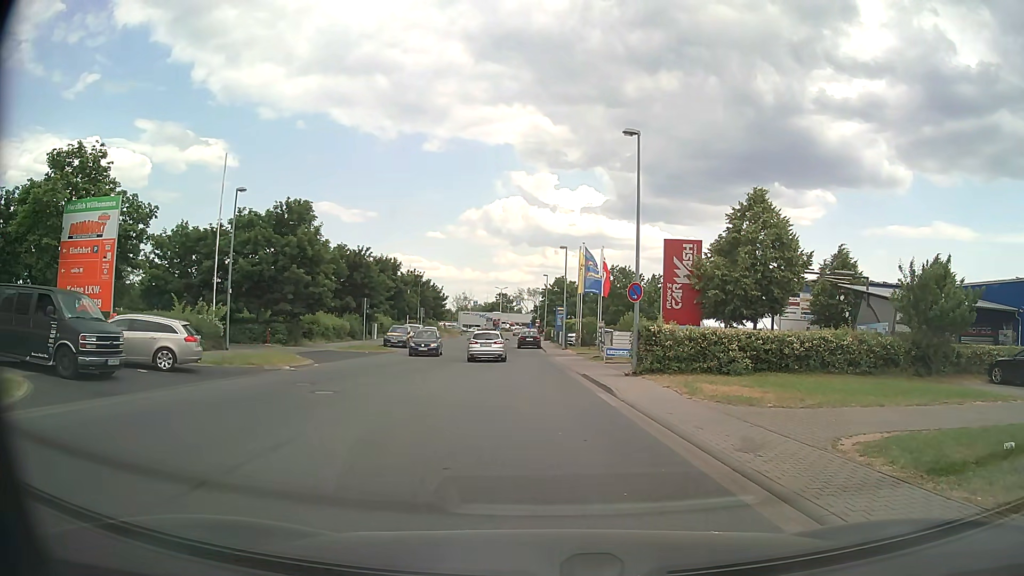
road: unclassified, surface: asphalt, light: Day
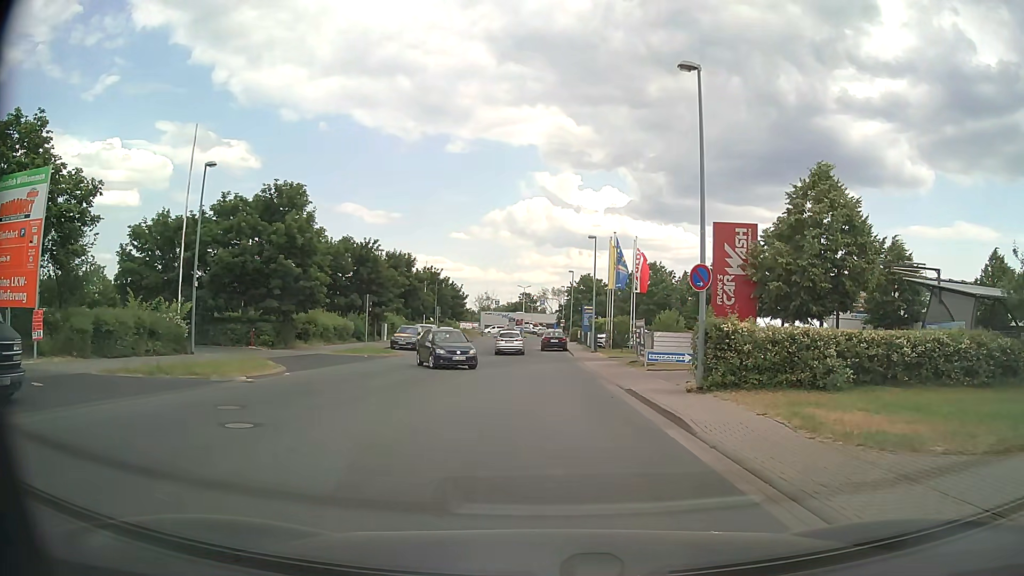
(-0.1, +6.0) m; -2°
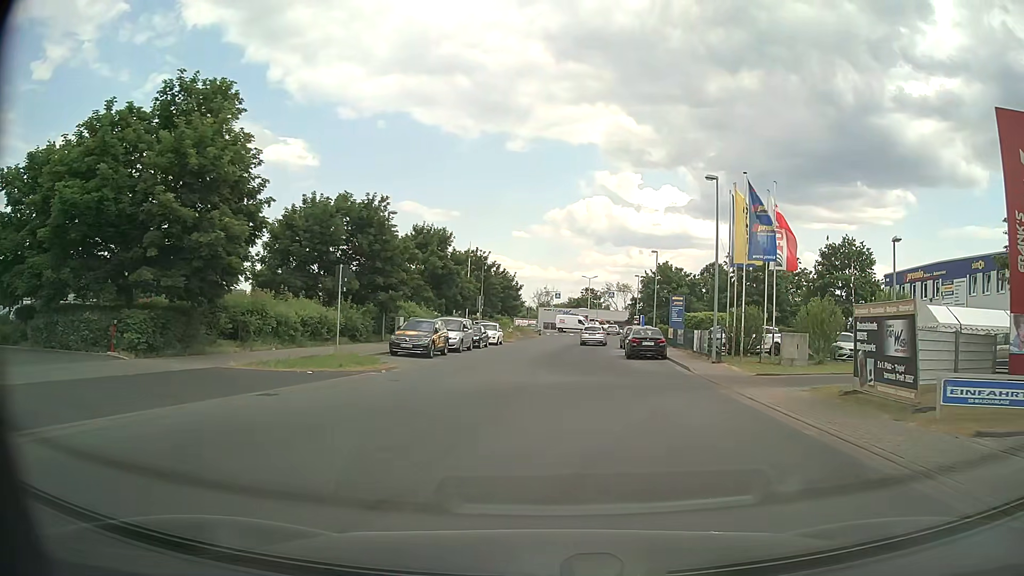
(-1.1, +17.3) m; -5°
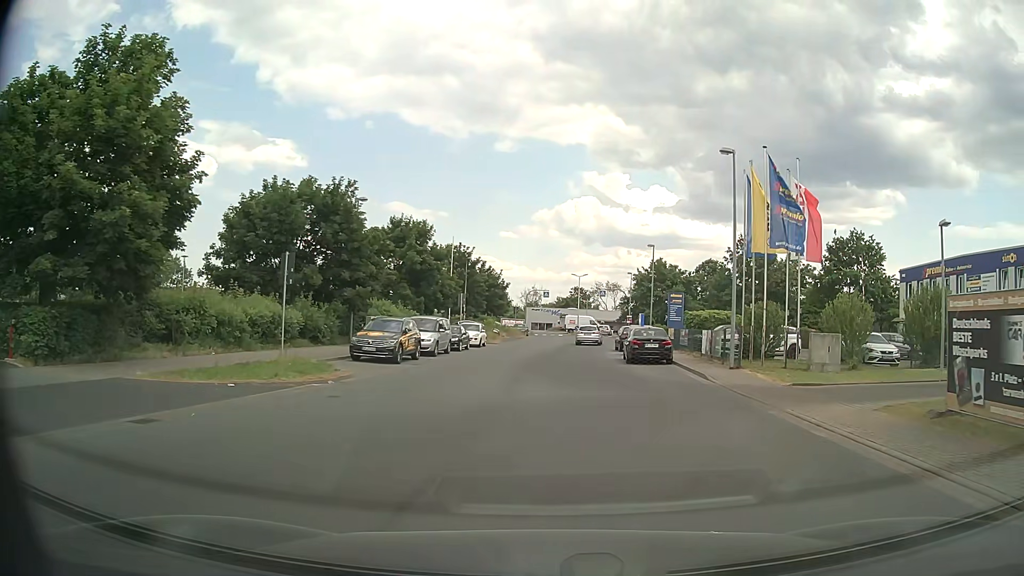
(0.0, +4.4) m; +1°
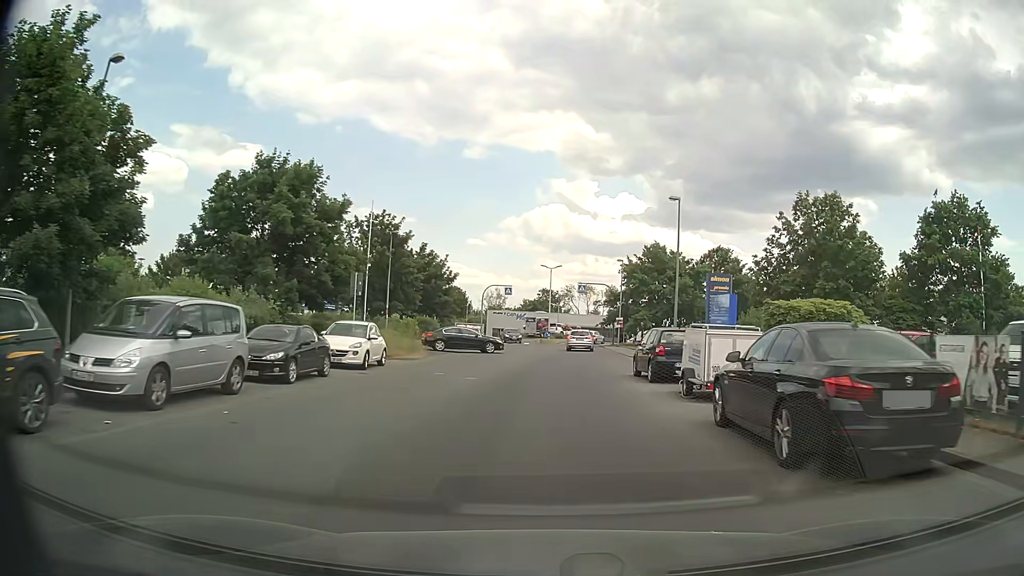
(+0.5, +21.1) m; +3°
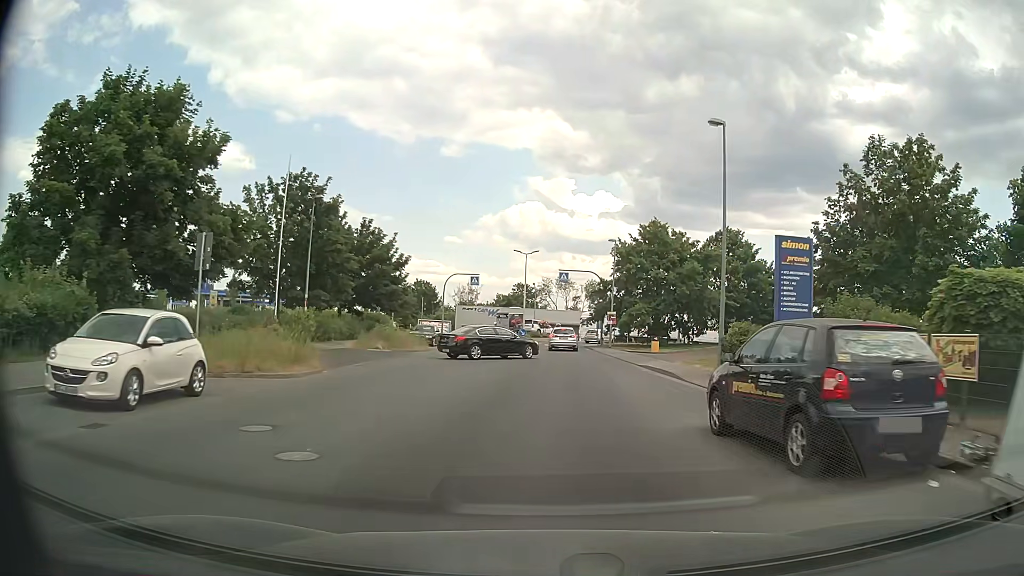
(+0.2, +11.9) m; +2°
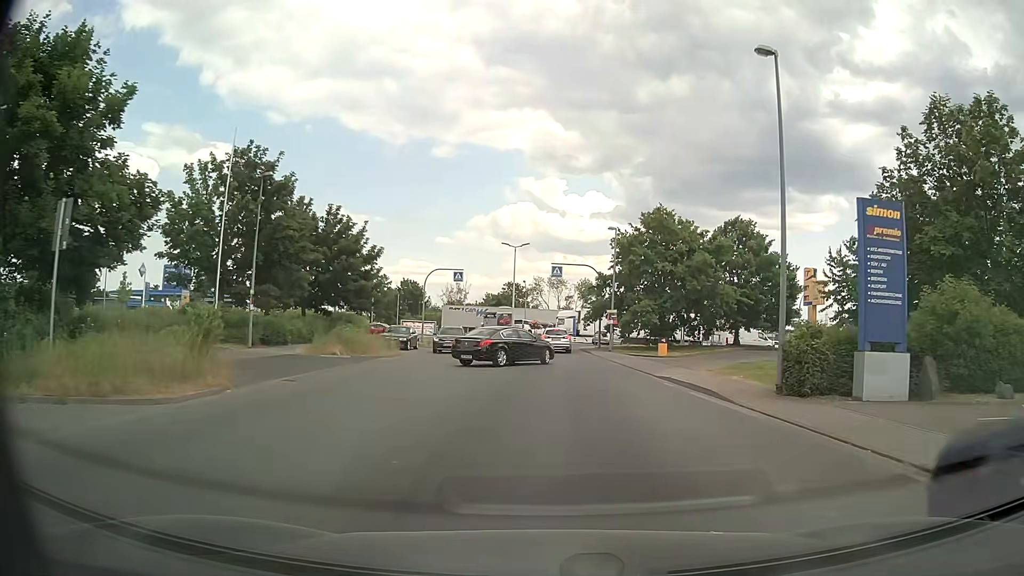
(0.0, +5.7) m; +1°
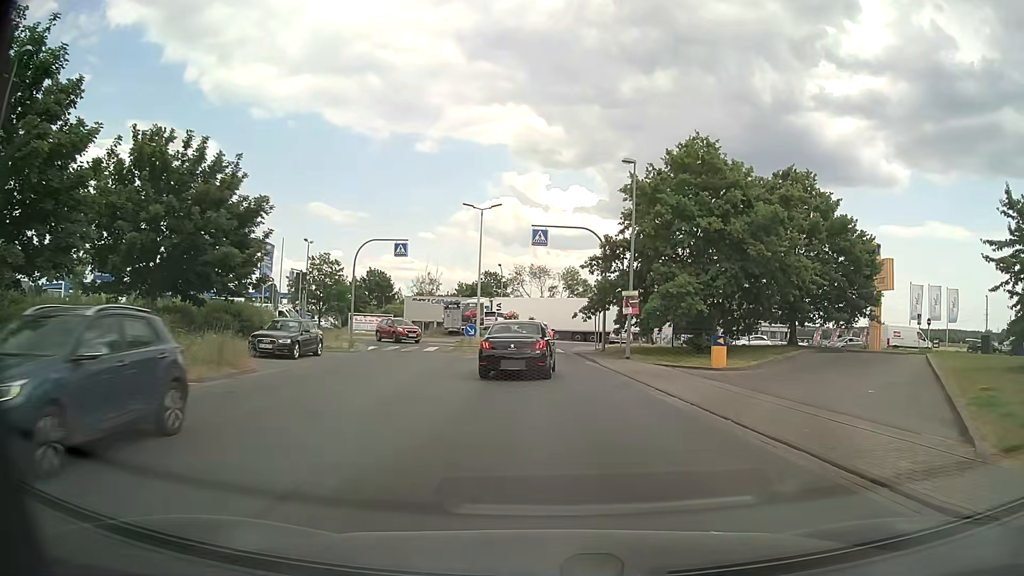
(+0.2, +15.7) m; +1°
